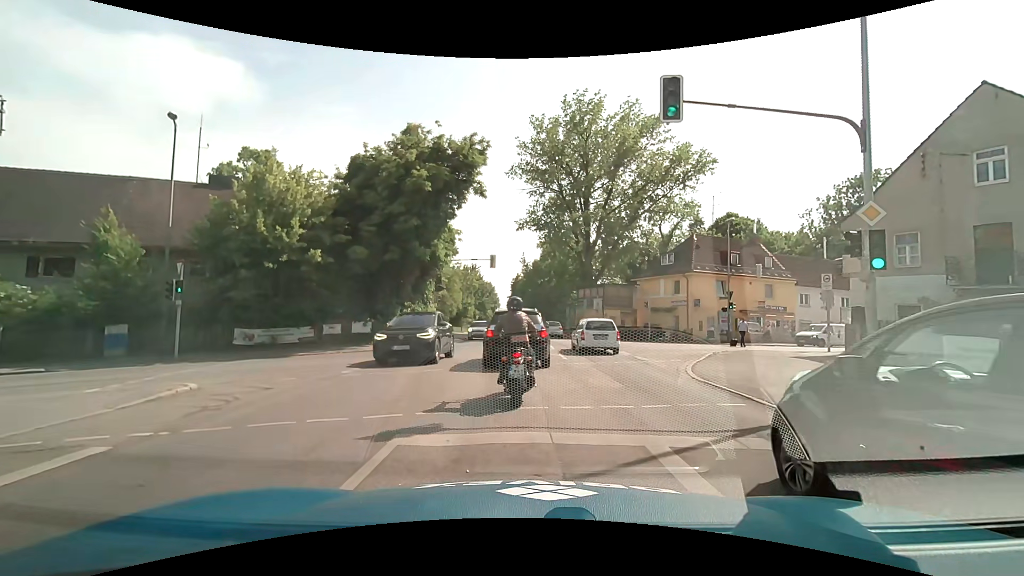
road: secondary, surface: asphalt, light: Day
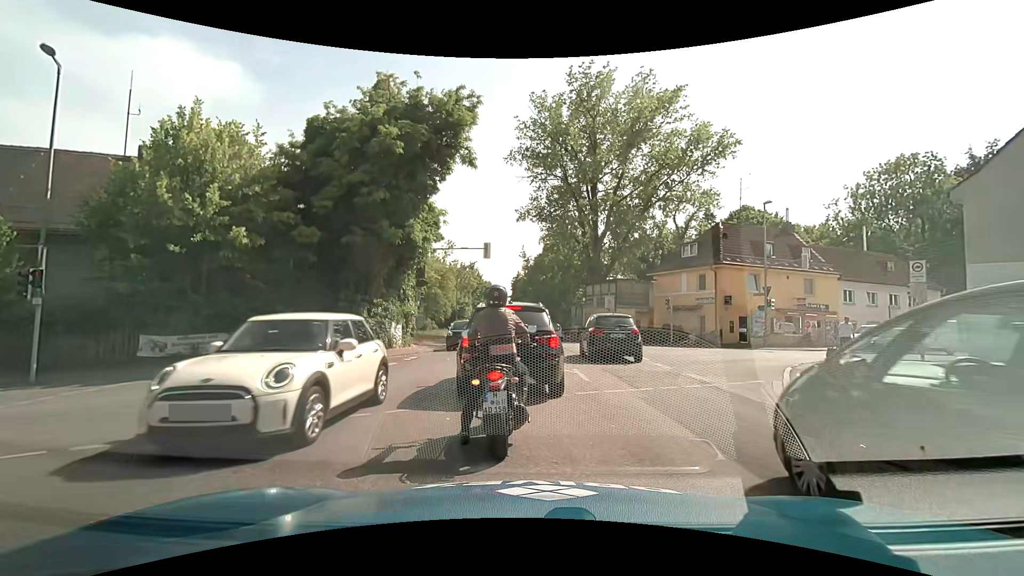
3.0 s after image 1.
(0.0, +5.9) m; -1°
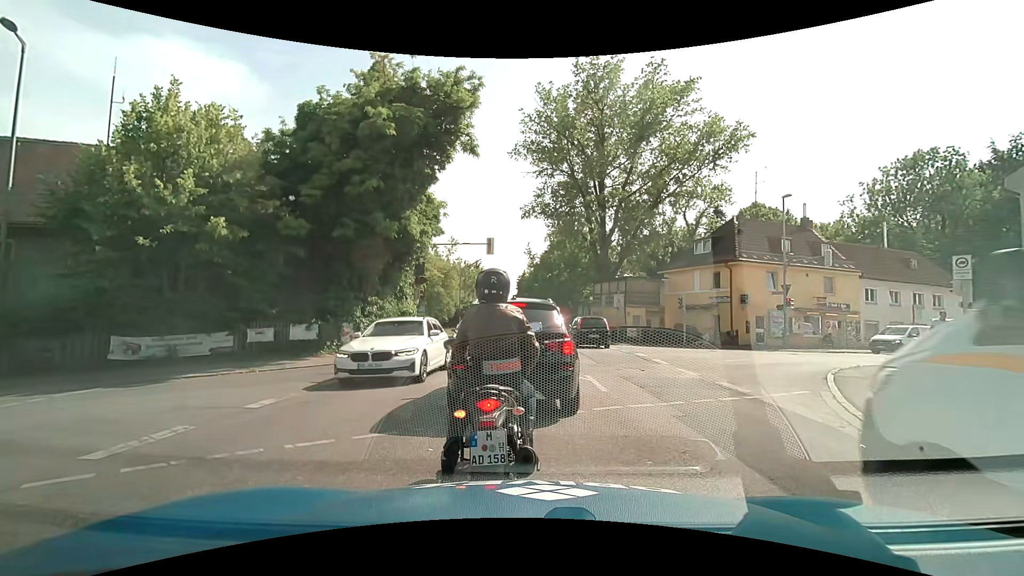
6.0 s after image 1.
(0.0, +1.5) m; -1°
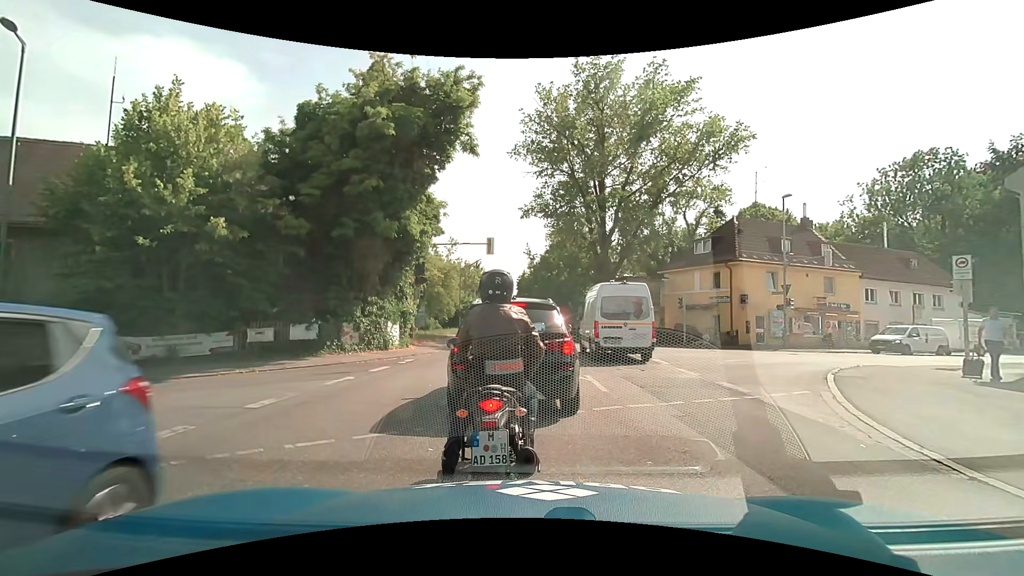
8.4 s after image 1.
(0.0, 0.0) m; 0°
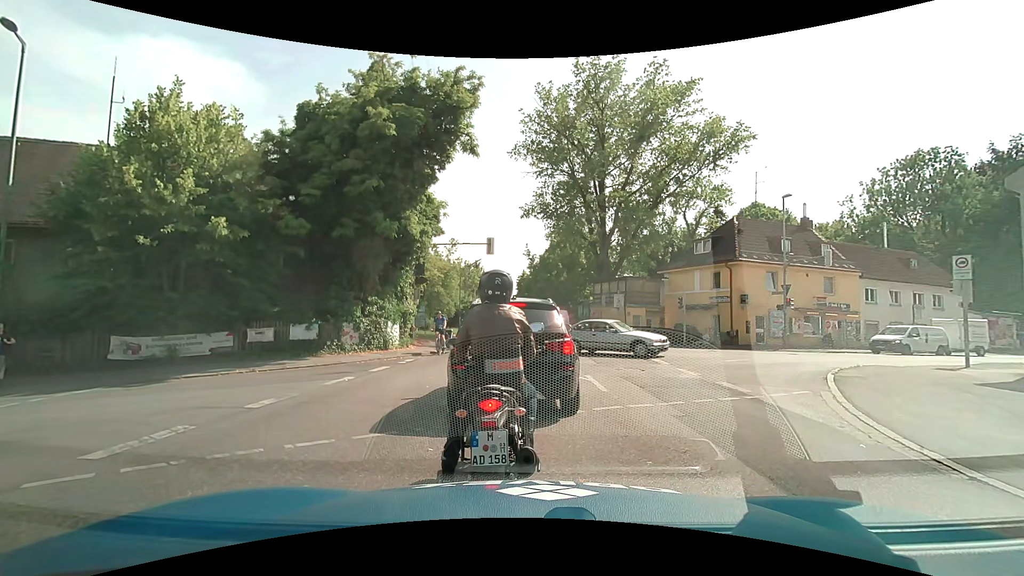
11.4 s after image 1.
(0.0, 0.0) m; 0°
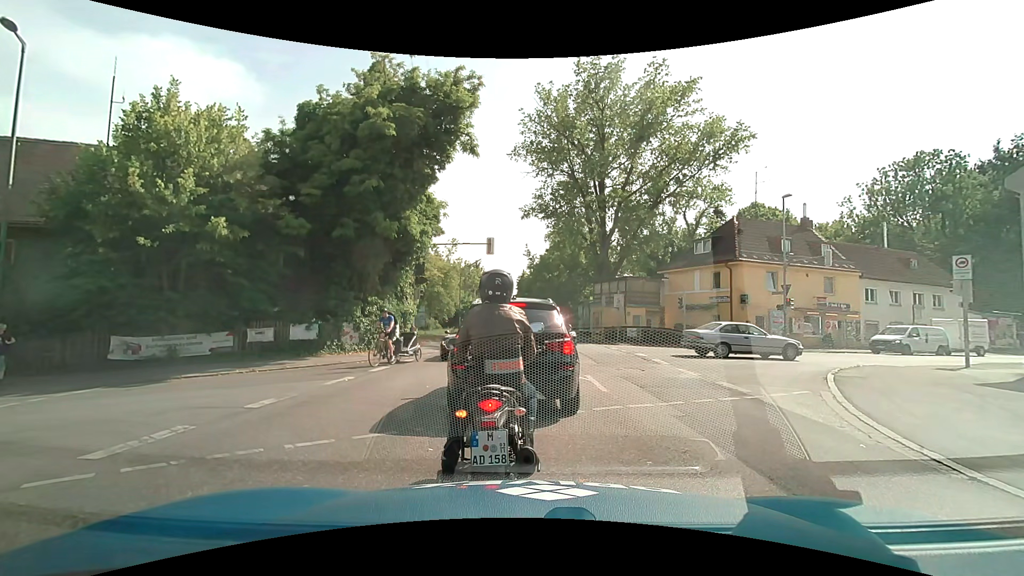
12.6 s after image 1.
(0.0, 0.0) m; 0°
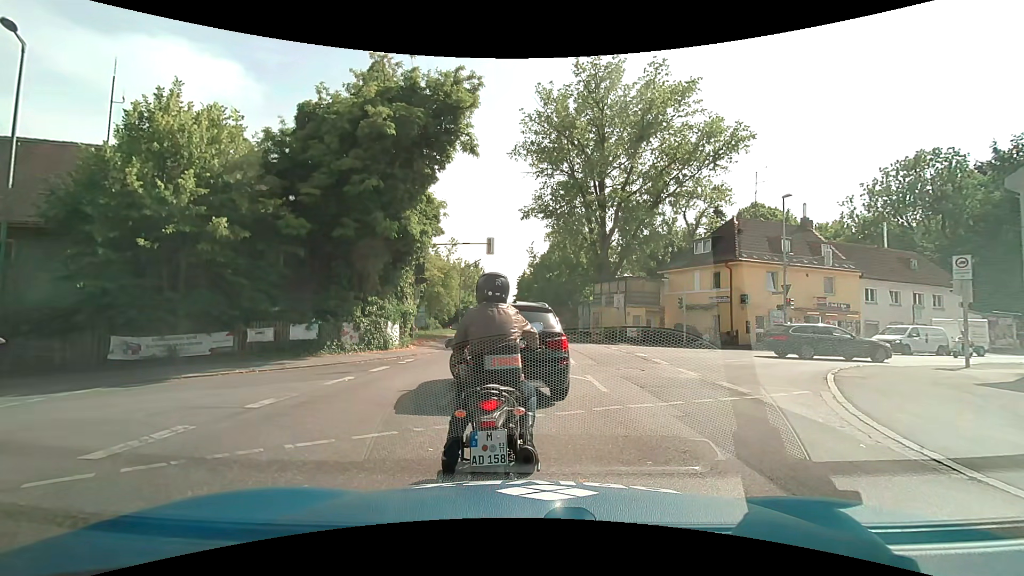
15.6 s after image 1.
(0.0, 0.0) m; 0°
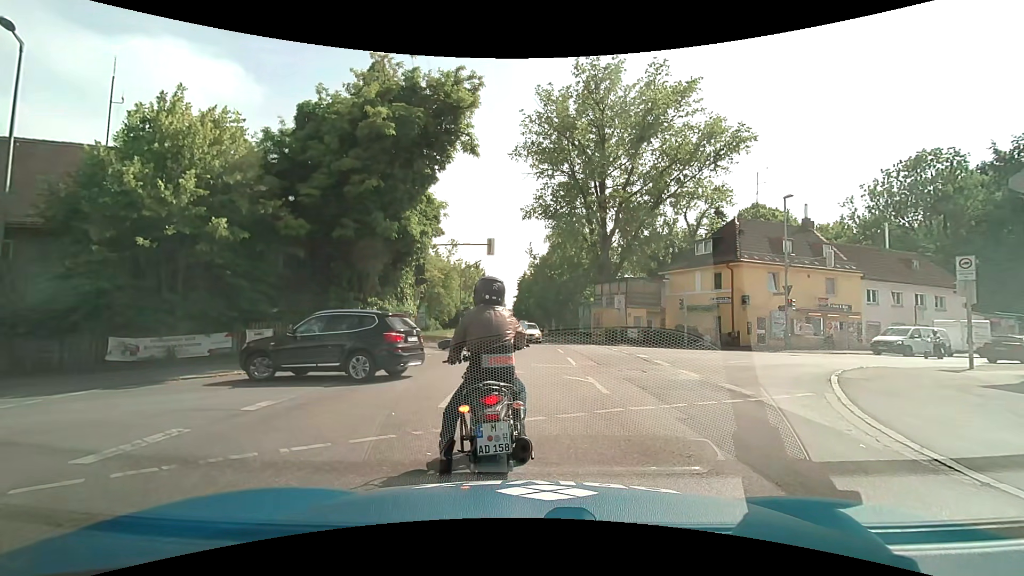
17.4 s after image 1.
(0.0, +0.1) m; 0°
